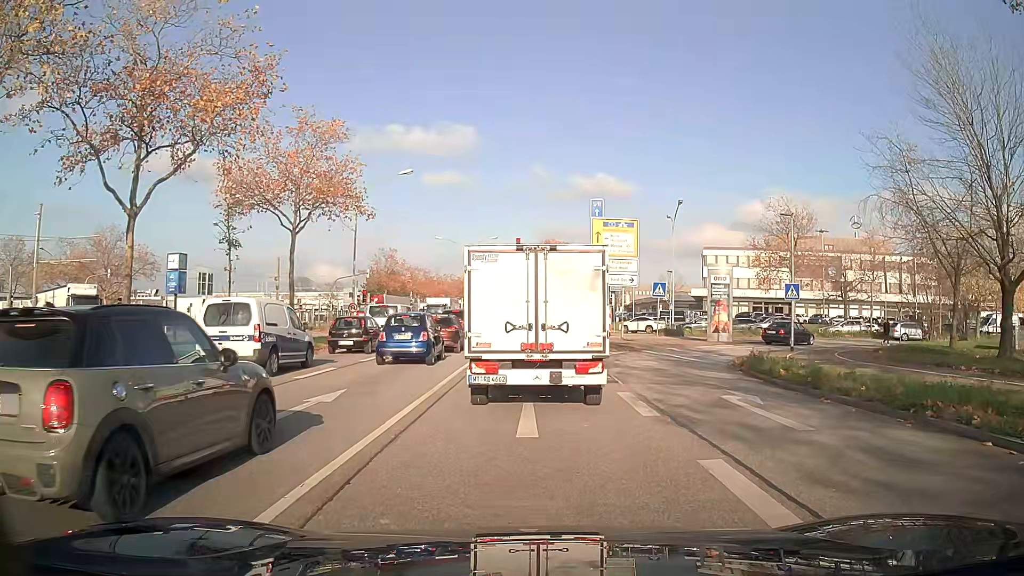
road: primary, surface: asphalt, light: Day
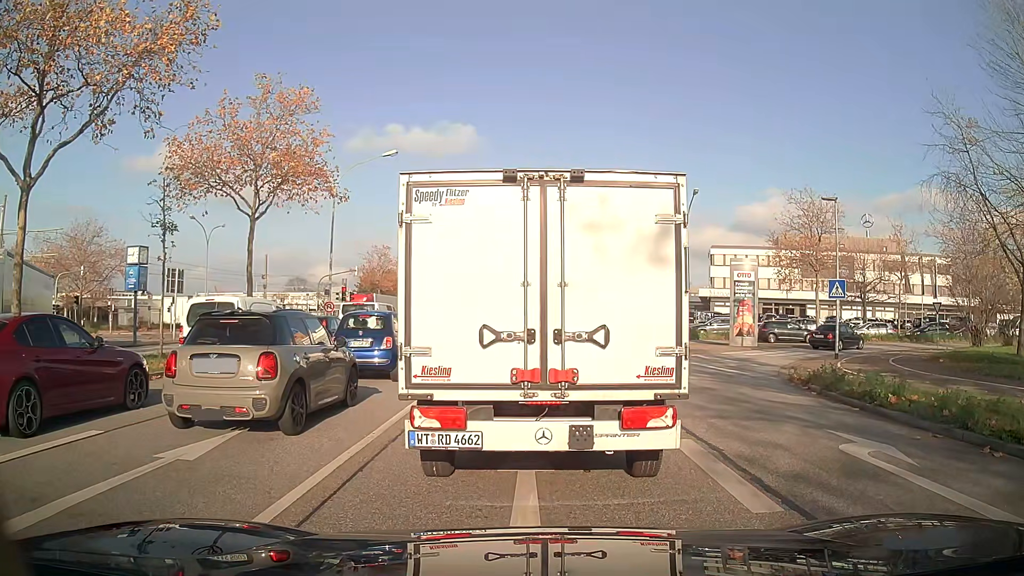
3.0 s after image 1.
(0.0, +4.5) m; +1°
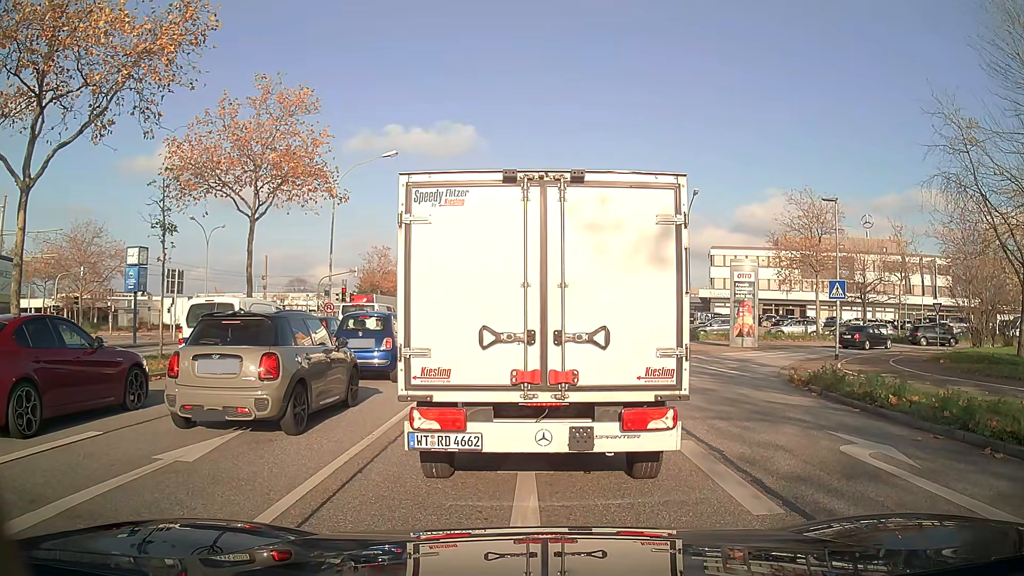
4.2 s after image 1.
(0.0, +0.1) m; 0°
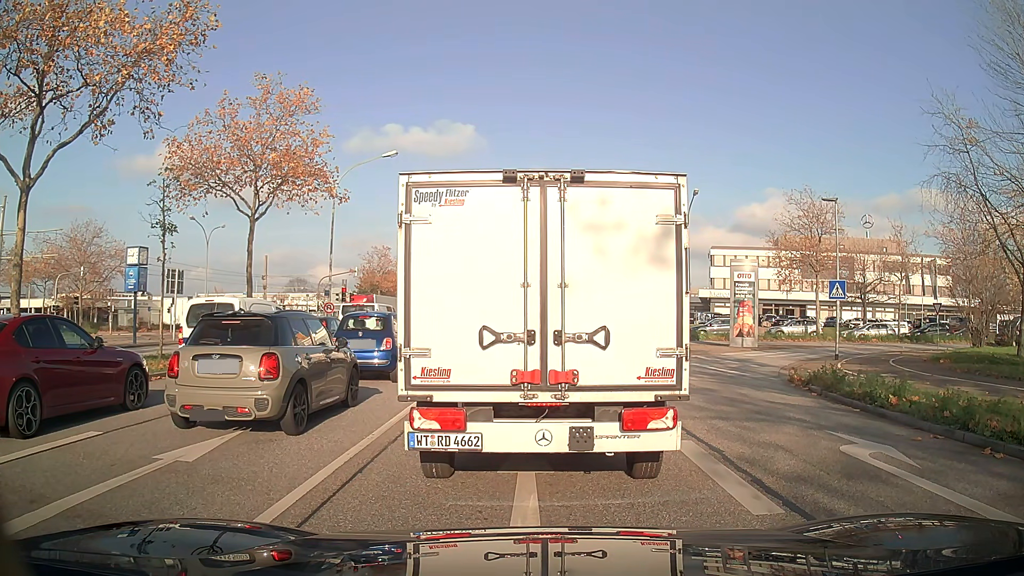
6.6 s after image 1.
(0.0, 0.0) m; 0°
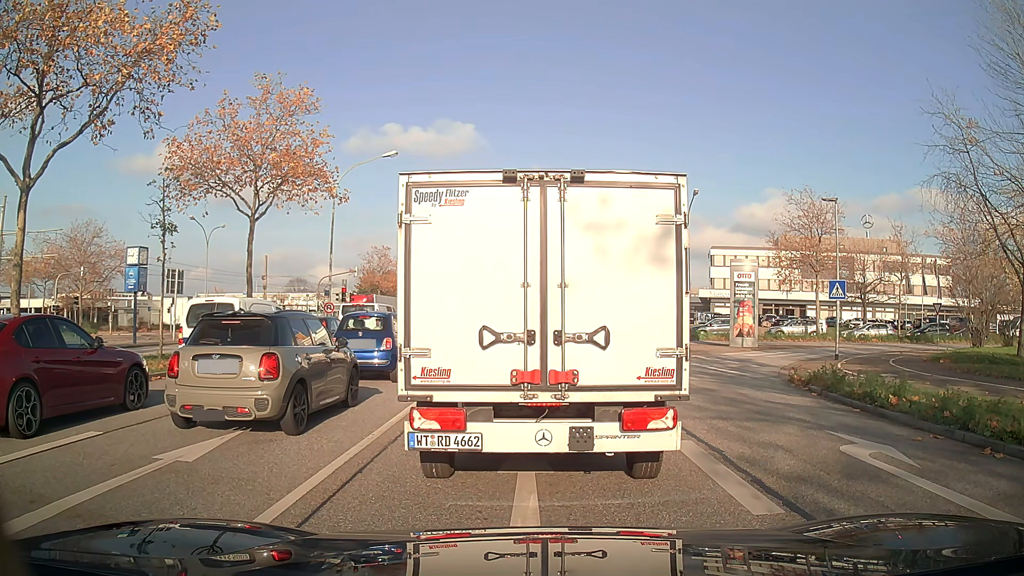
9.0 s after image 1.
(0.0, 0.0) m; 0°
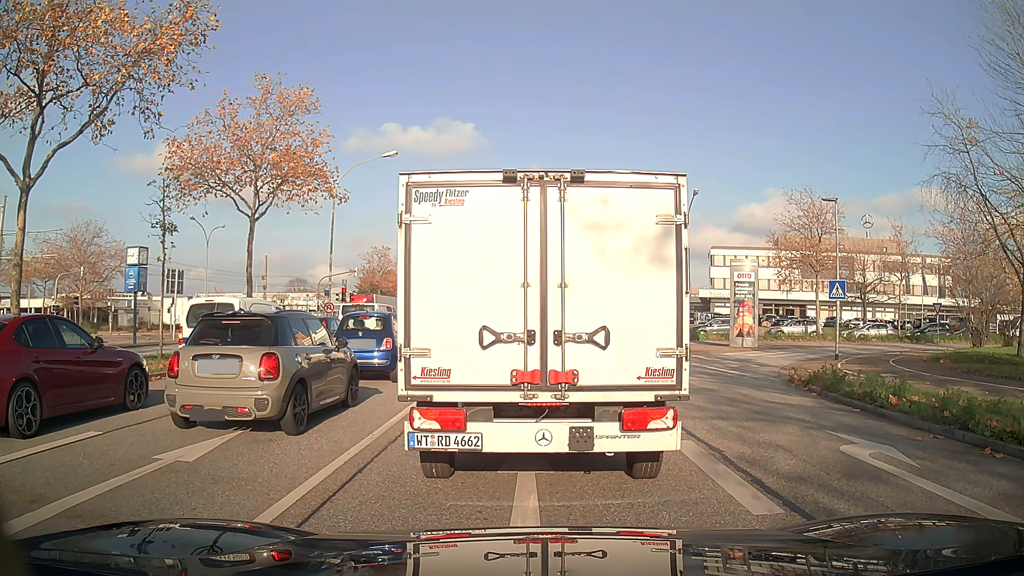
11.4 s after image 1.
(0.0, 0.0) m; 0°
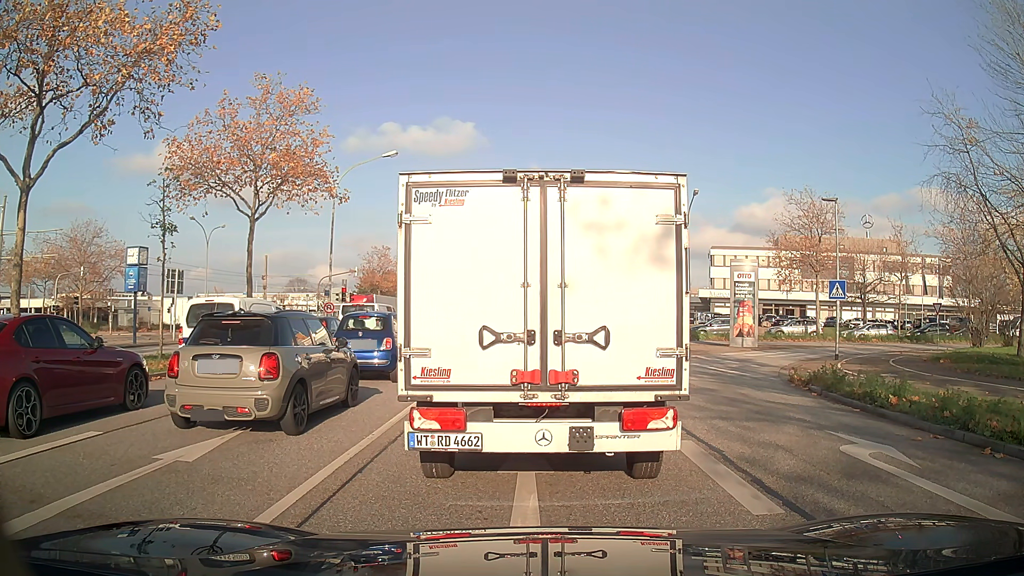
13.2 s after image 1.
(0.0, 0.0) m; 0°
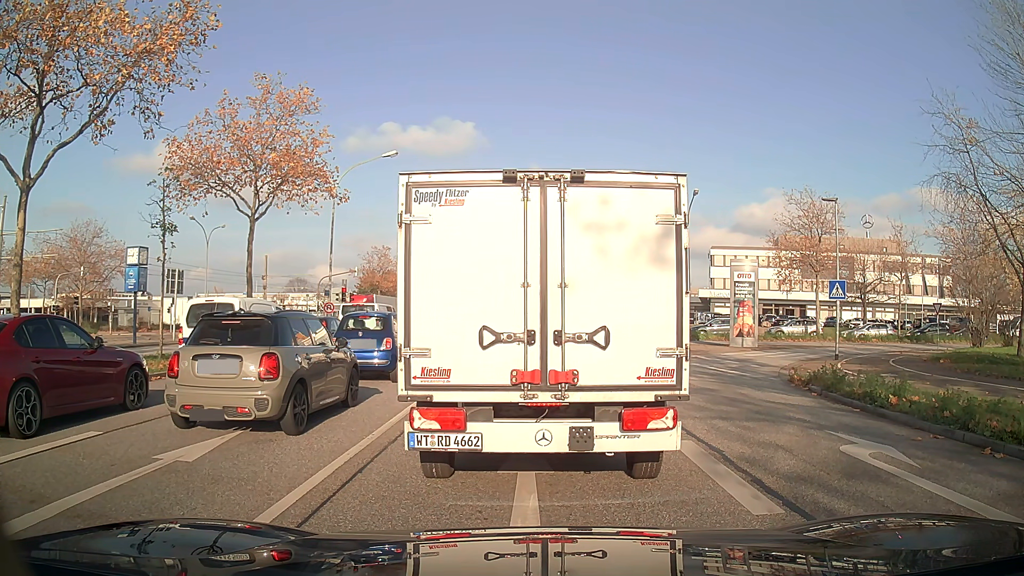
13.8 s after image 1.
(0.0, 0.0) m; 0°
(0, +10) (0, +20) (0, +30) (0, +40) (0, +50) (0, +60) (0, +70) (0, +80) (-1, +90) (-1, +100) m
